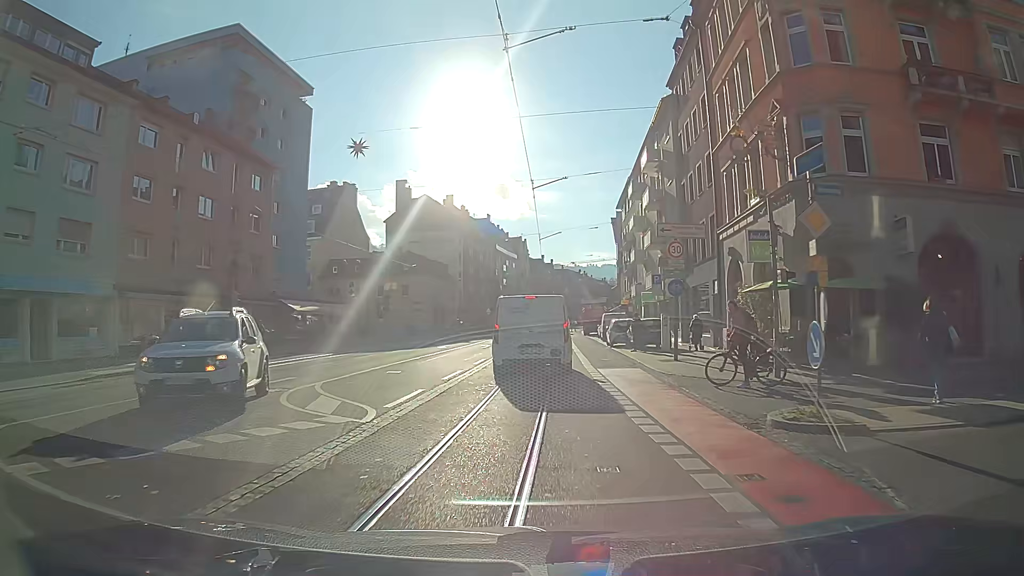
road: primary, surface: asphalt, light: Day
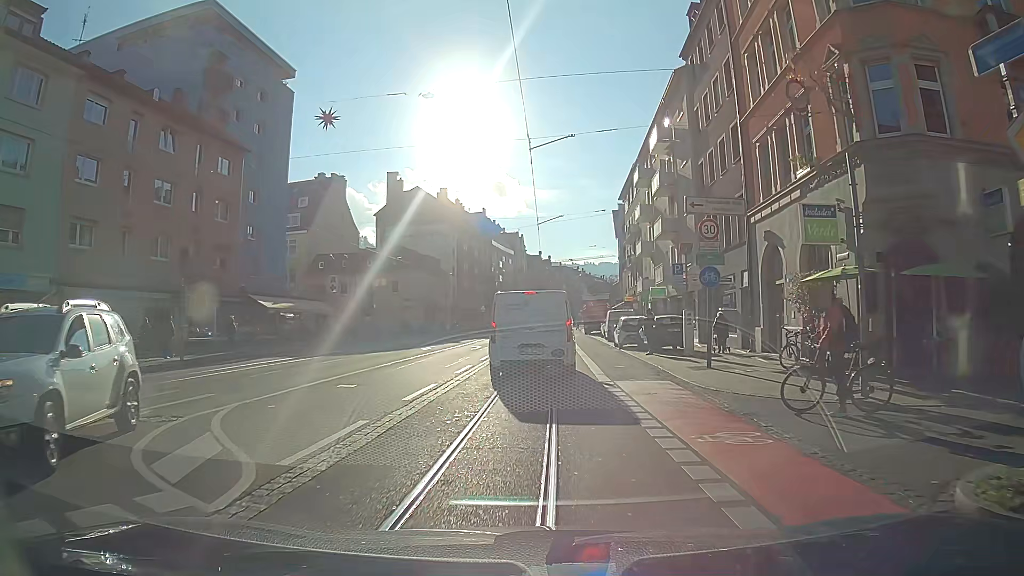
(0.0, +4.7) m; 0°
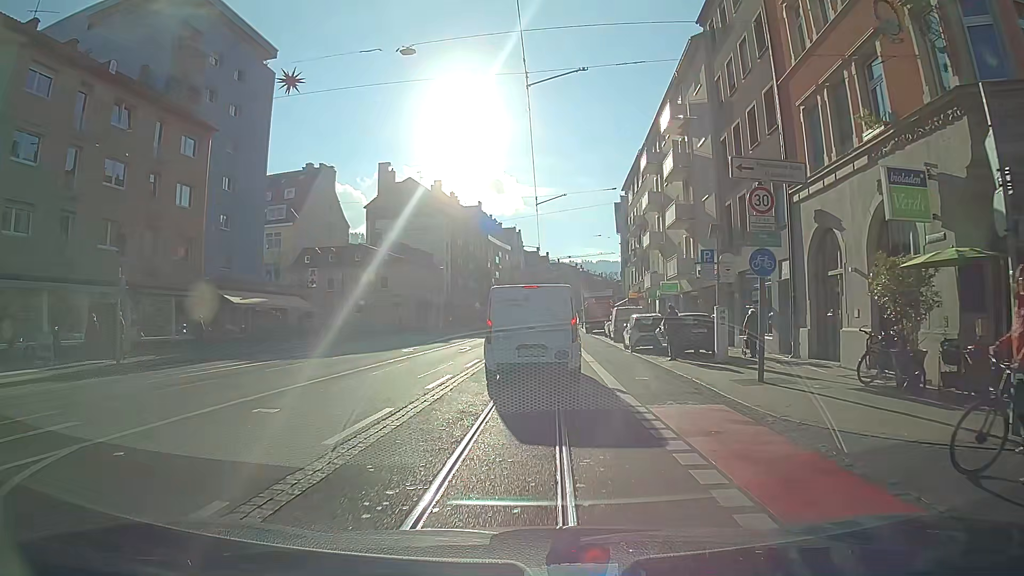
(0.0, +4.4) m; 0°
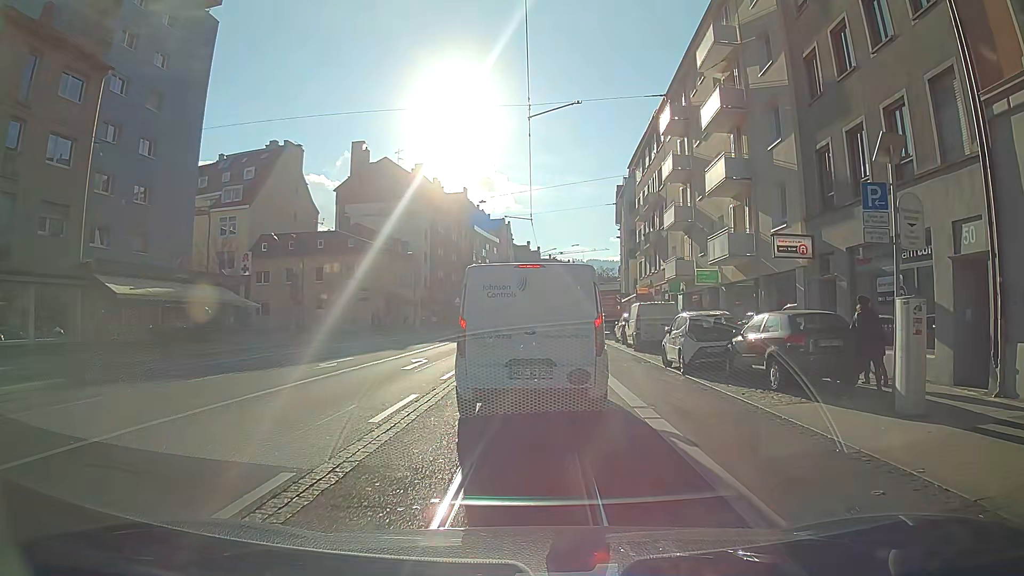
(+0.1, +10.4) m; +1°
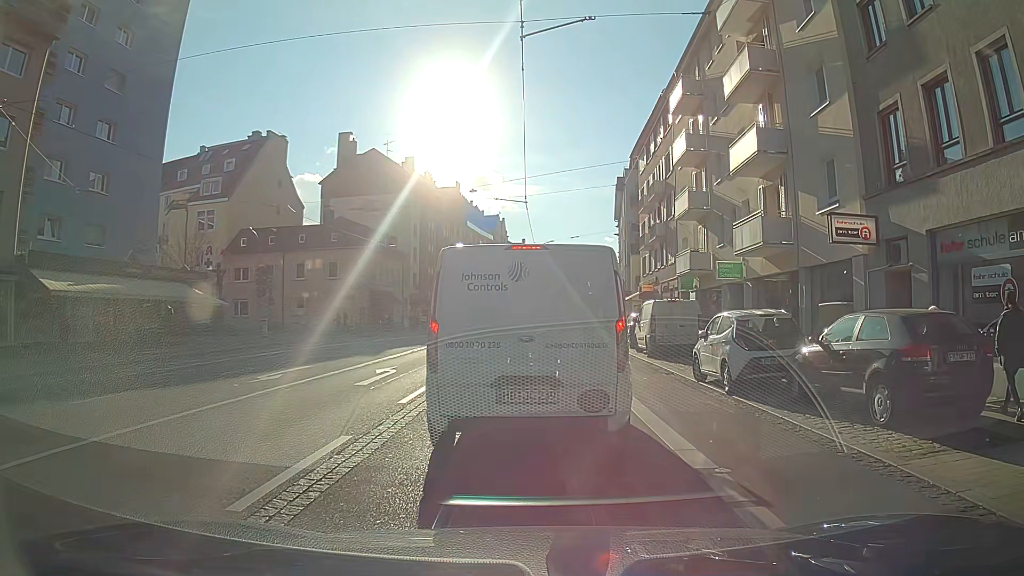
(0.0, +4.0) m; +1°
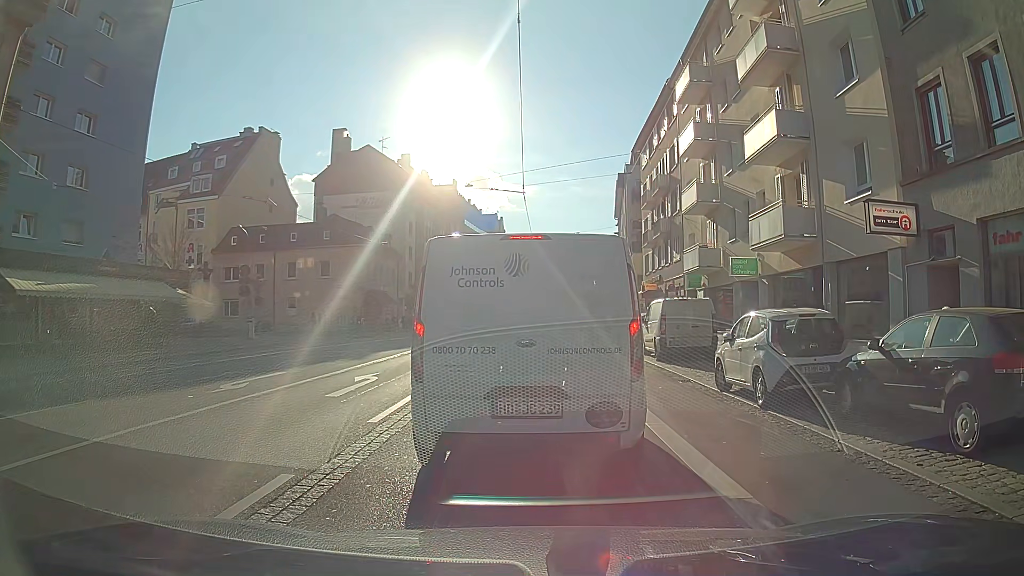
(0.0, +1.8) m; +1°
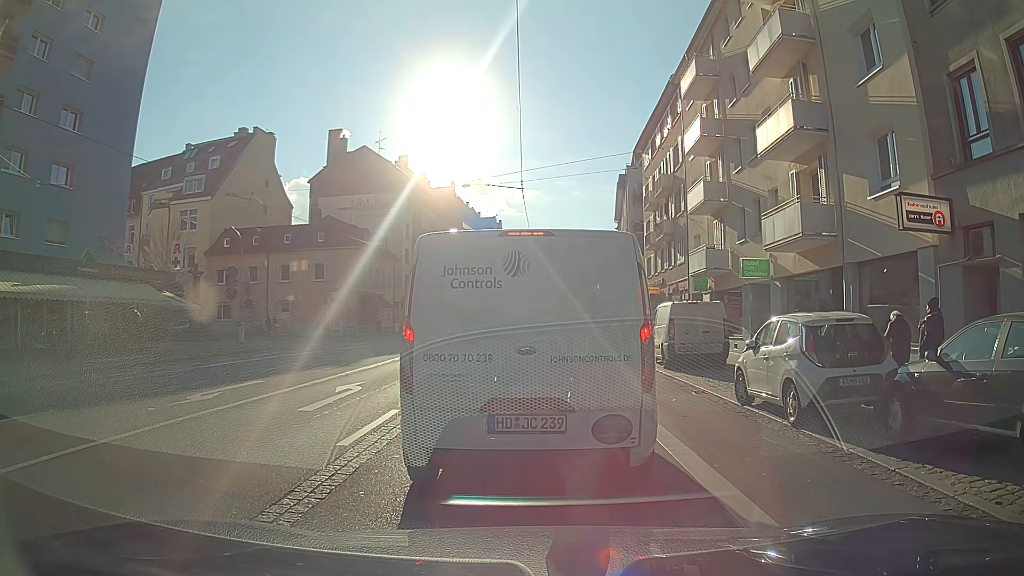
(0.0, +1.4) m; 0°
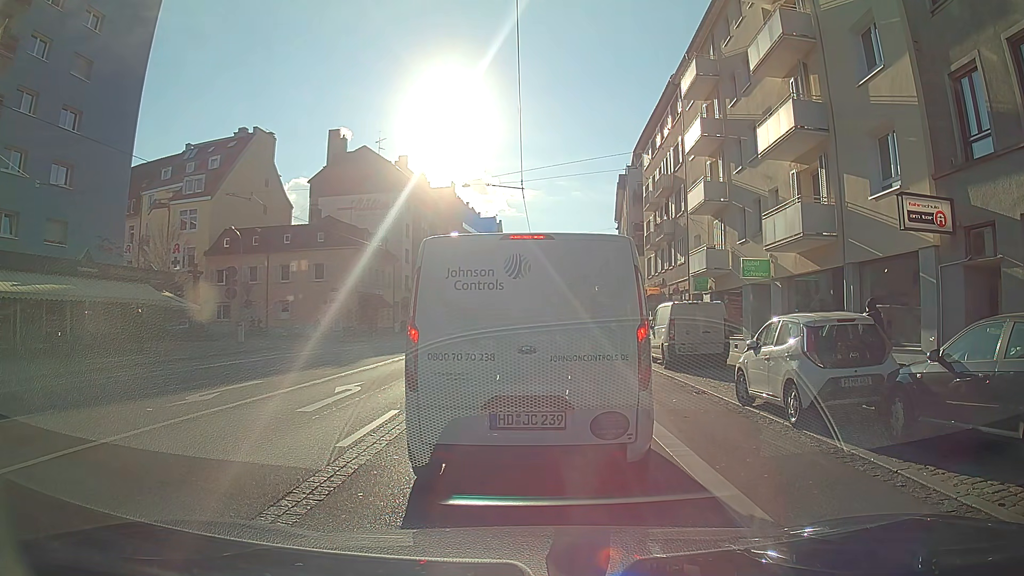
(0.0, +0.1) m; 0°
(0, +10) (0, +20) (0, +30) (0, +40) (0, +50) (0, +60) (0, +70) (0, +80) (+1, +90) (+2, +100) m
